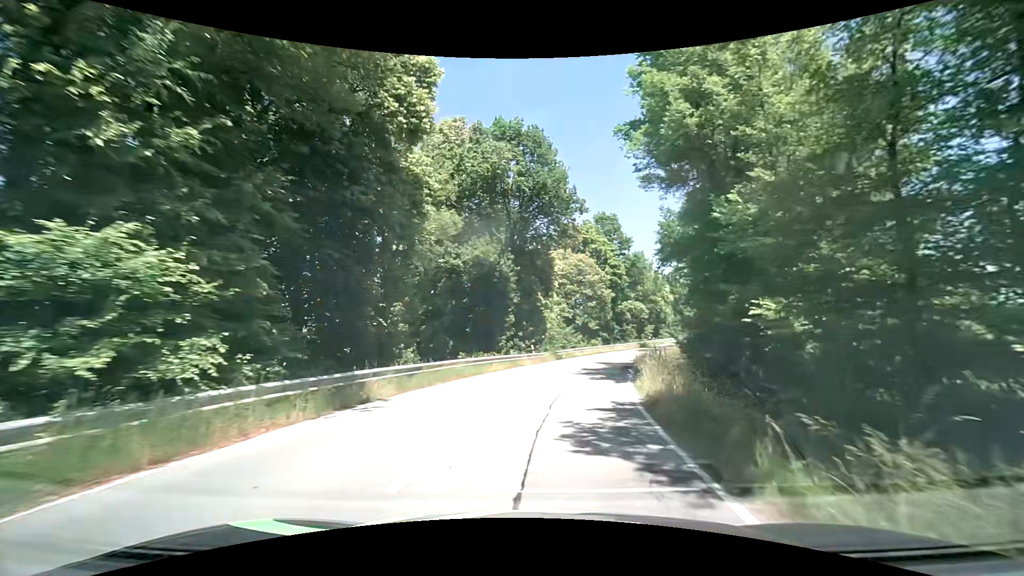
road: tertiary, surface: asphalt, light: Day
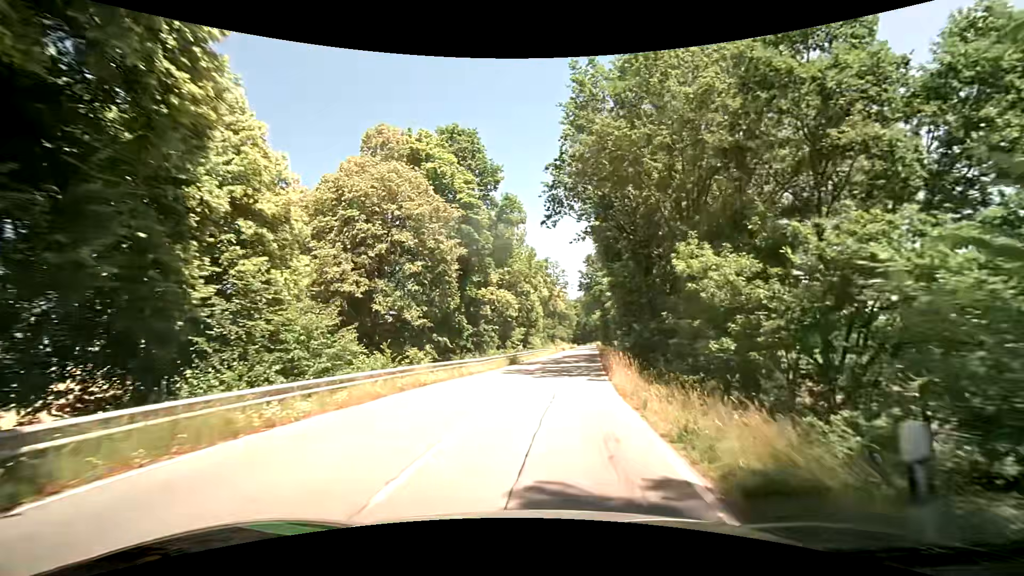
(+4.8, +31.5) m; +16°
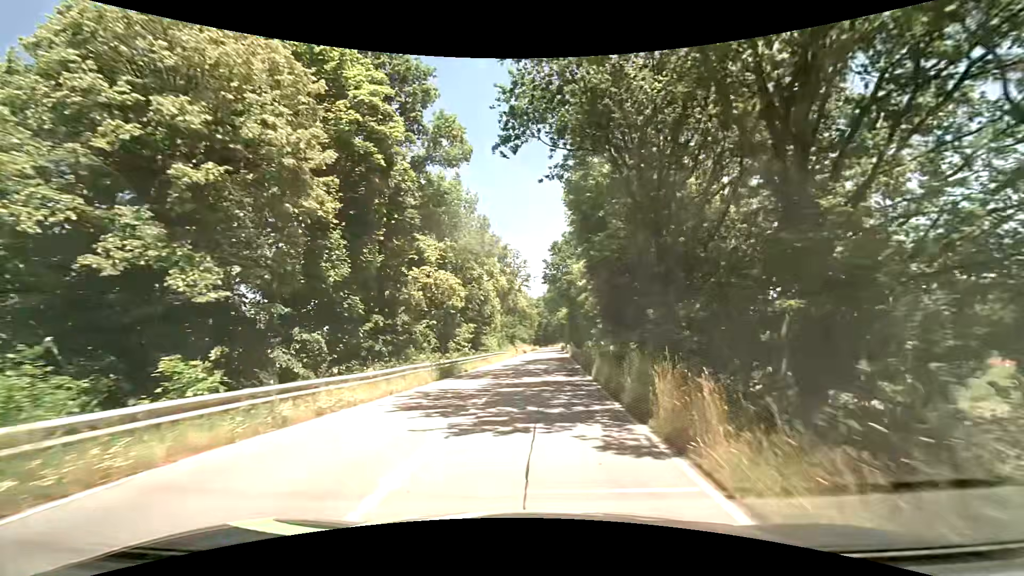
(+0.8, +13.1) m; +6°
(0, +10) (0, +20) (+1, +30) (+1, +40) (+2, +50) (+2, +60) (+3, +70) (+3, +80) (+3, +90) (+3, +100) m
